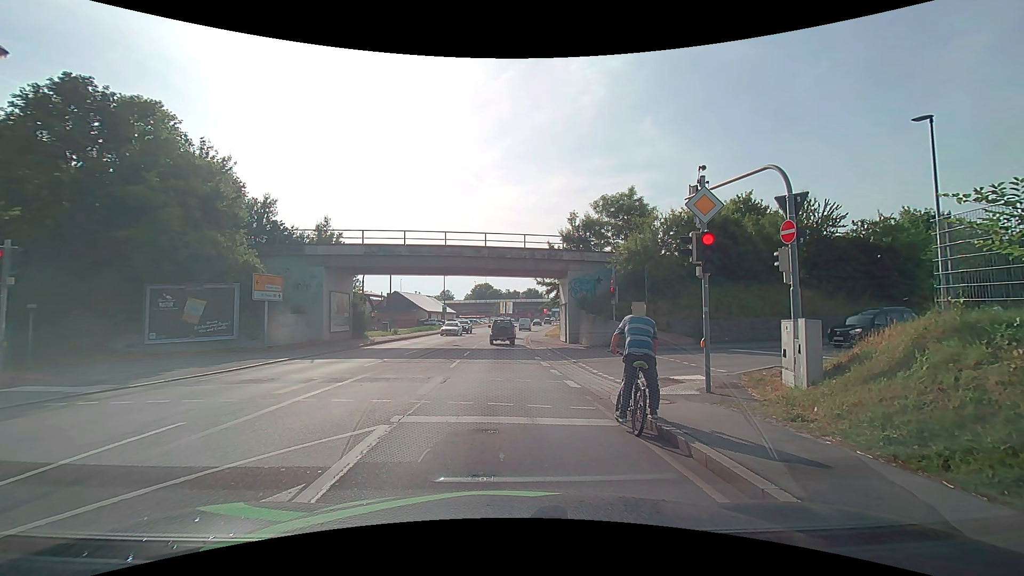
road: primary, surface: asphalt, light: Day
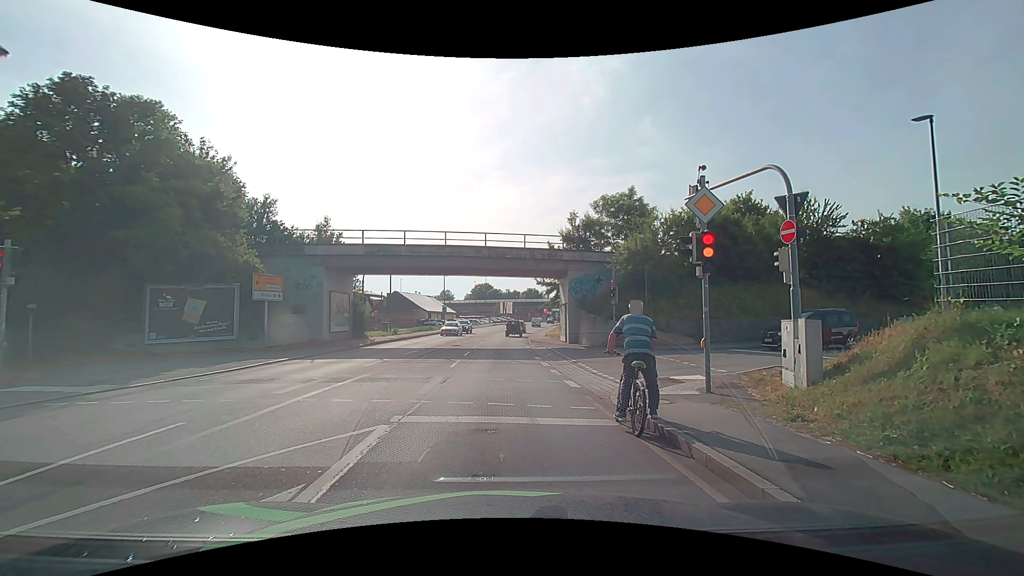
(0.0, 0.0) m; 0°
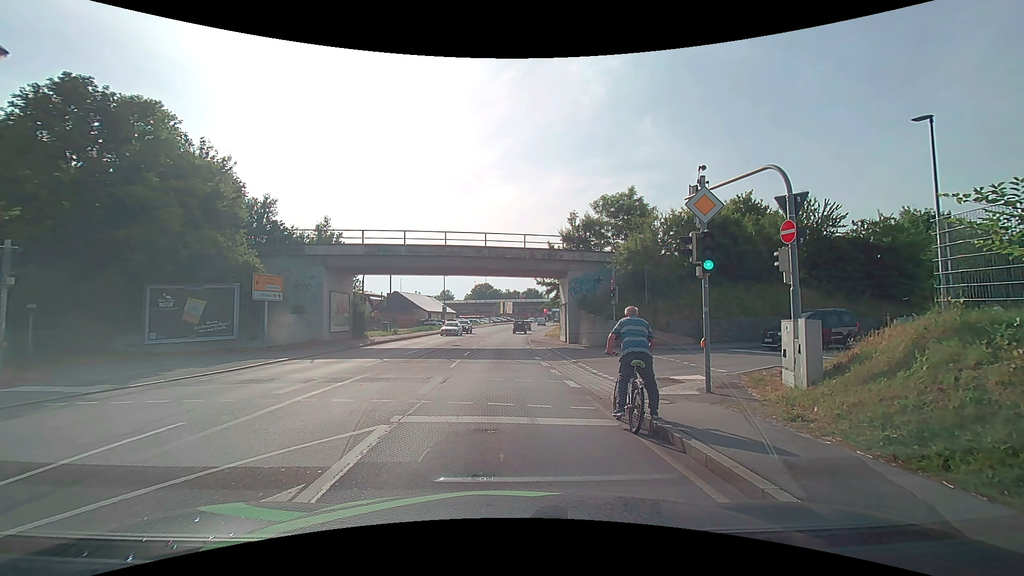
(0.0, 0.0) m; 0°
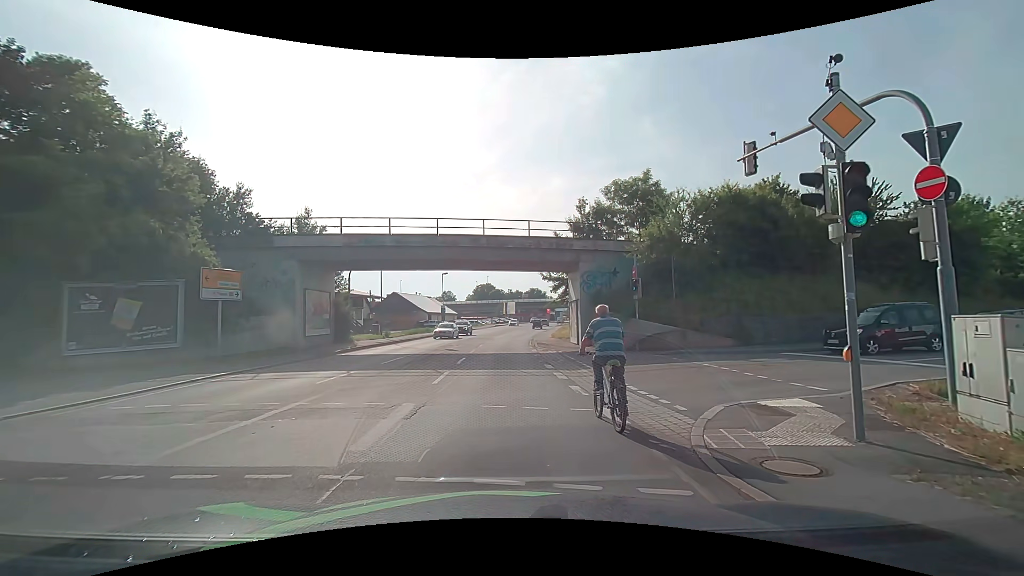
(0.0, +4.5) m; 0°
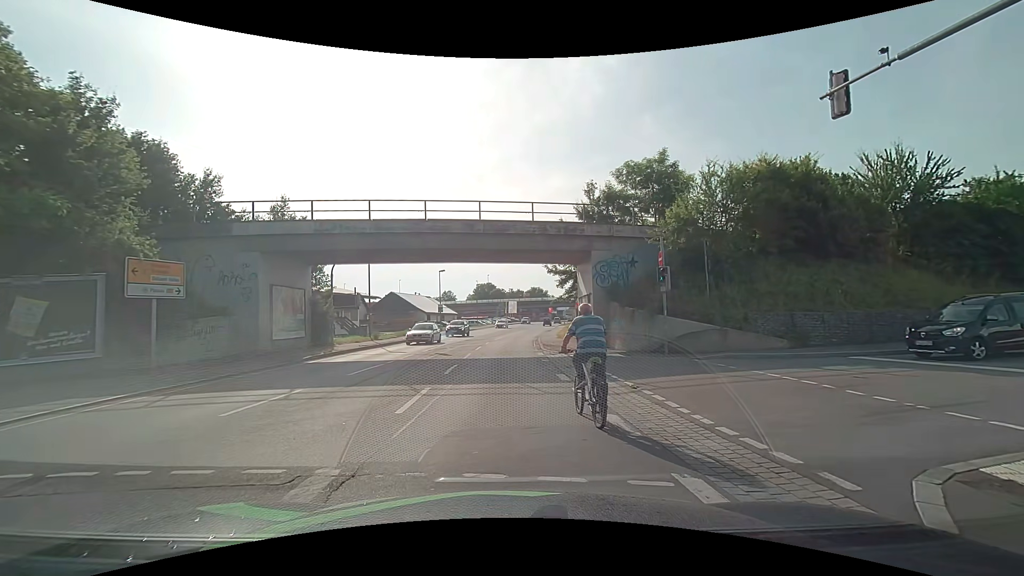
(0.0, +3.9) m; 0°
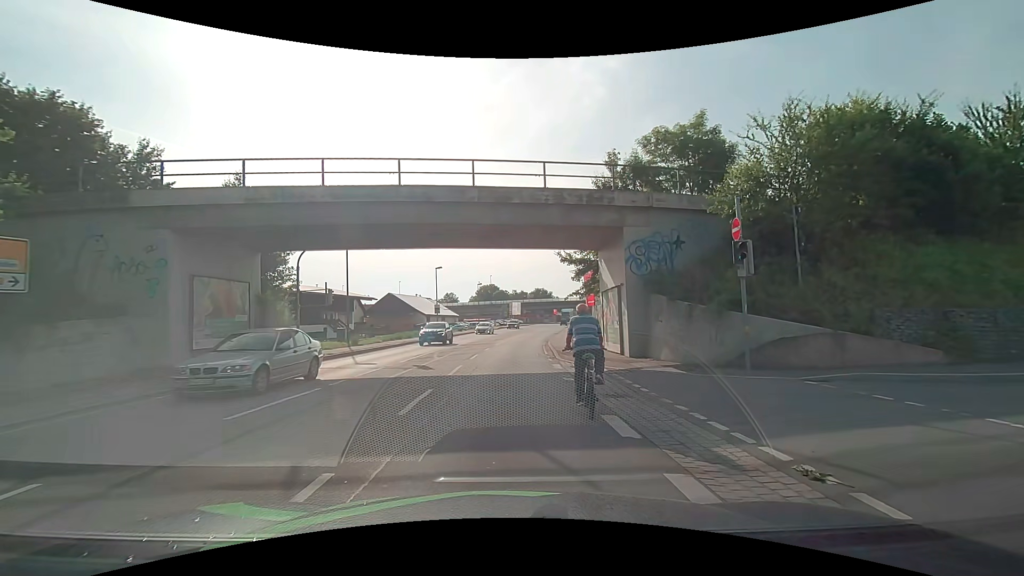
(0.0, +6.3) m; -1°
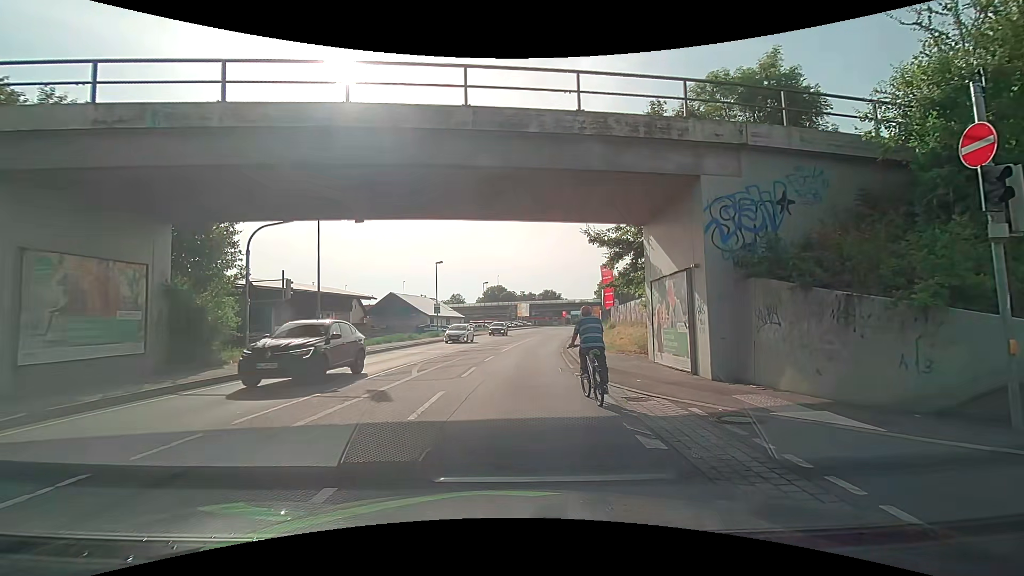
(0.0, +6.5) m; 0°
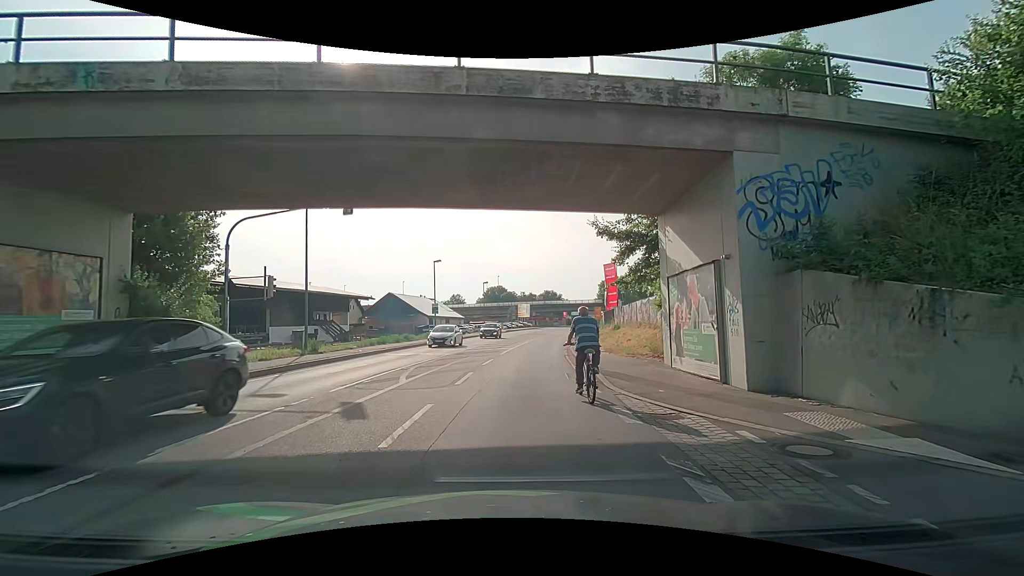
(0.0, +1.7) m; -2°
(0, +10) (+1, +20) (+2, +30) (+3, +40) (+5, +50) (+6, +60) (+8, +70) (+9, +79) (+10, +89) (+13, +99) m
